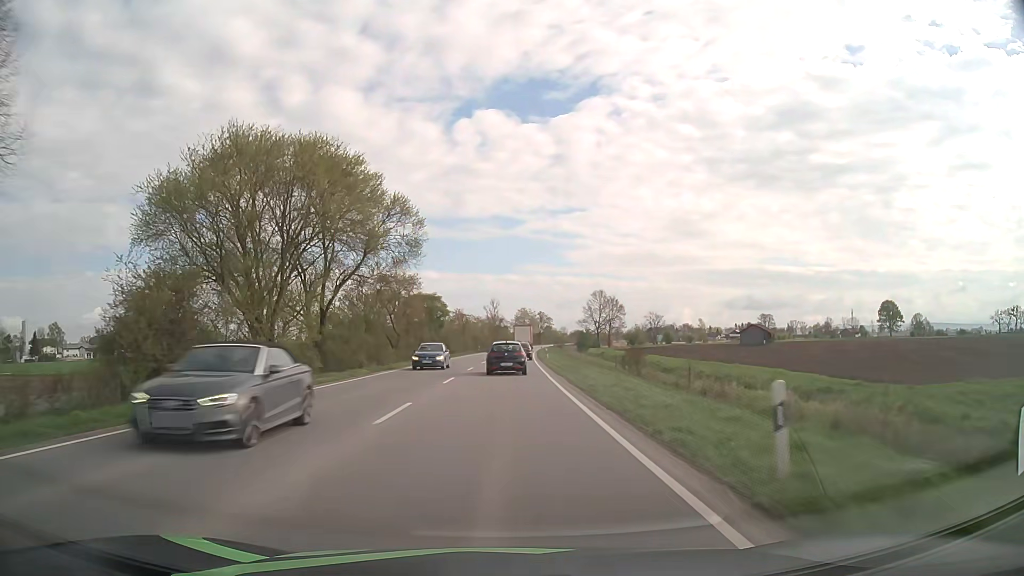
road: primary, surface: asphalt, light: Day
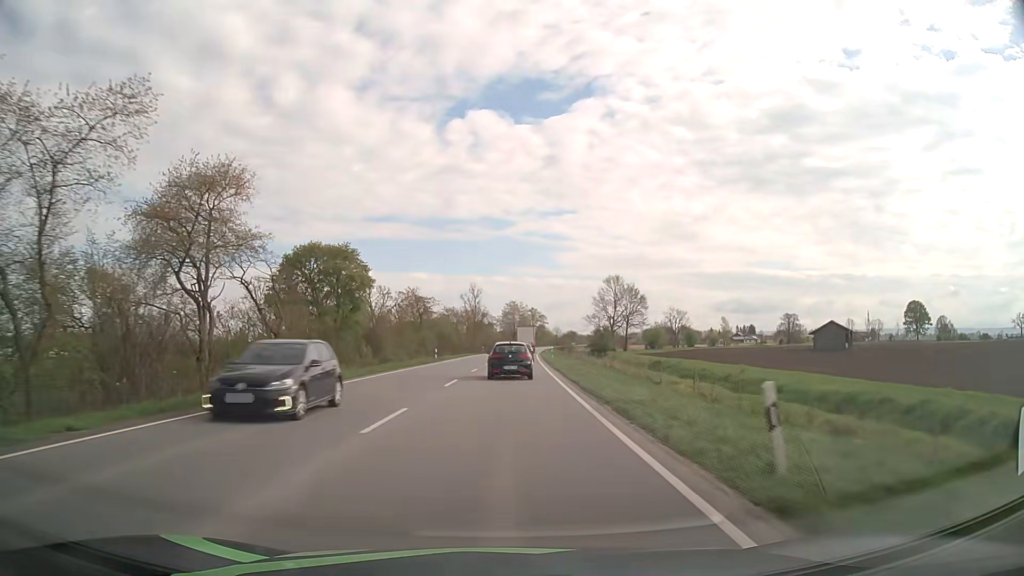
(+0.6, +49.2) m; +1°
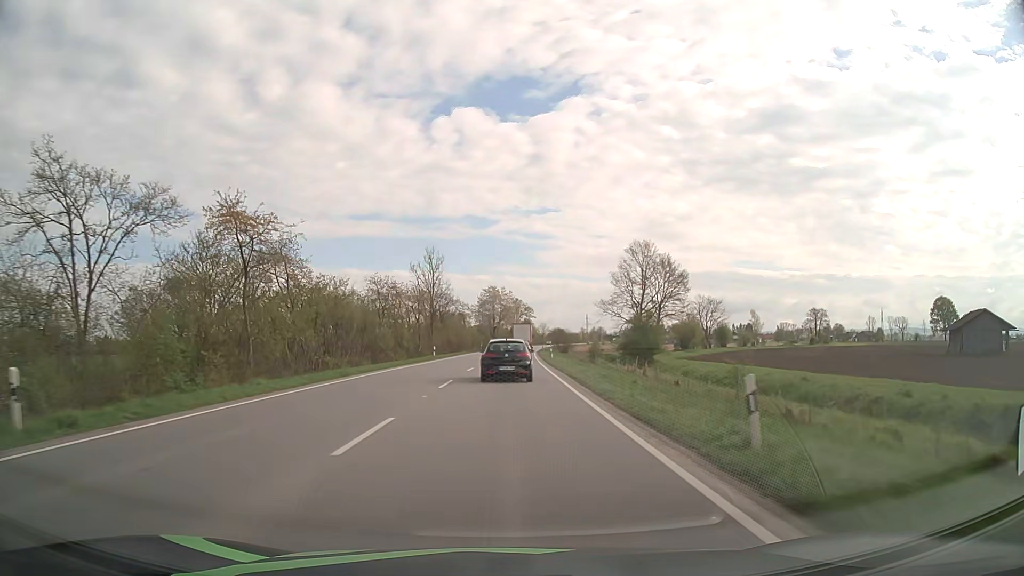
(+0.6, +49.3) m; +2°
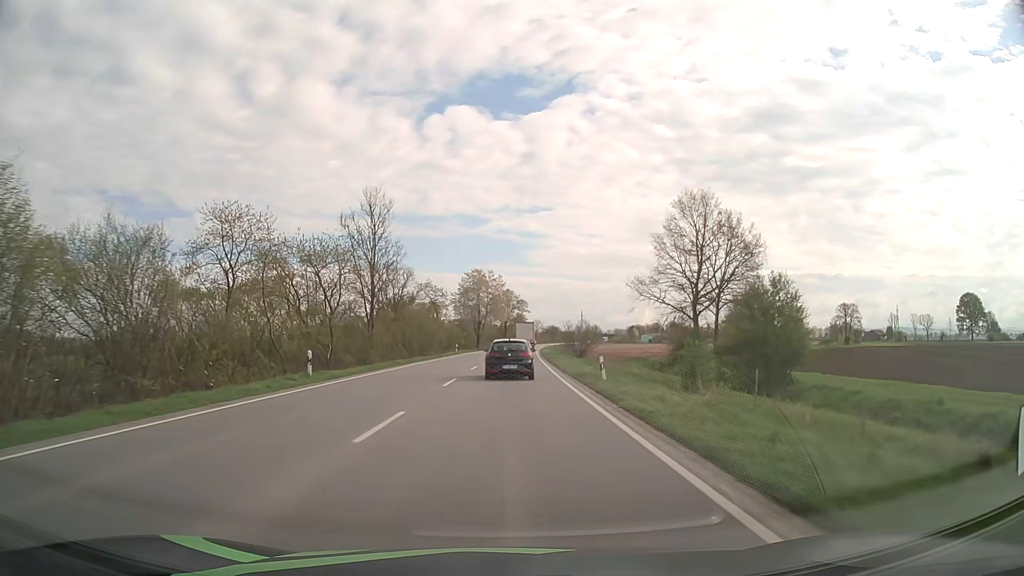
(+0.3, +34.7) m; +1°
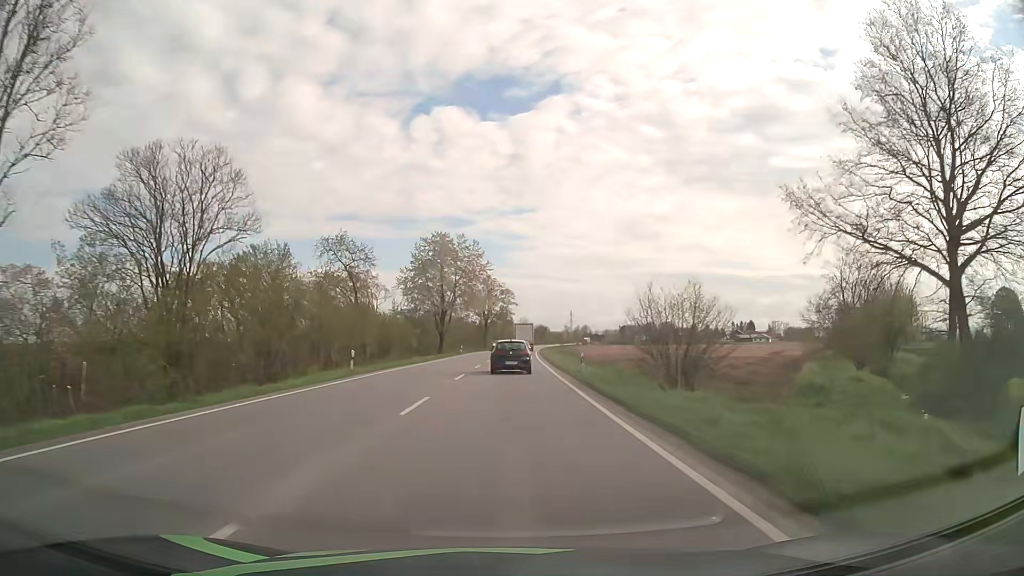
(+0.6, +44.1) m; +1°
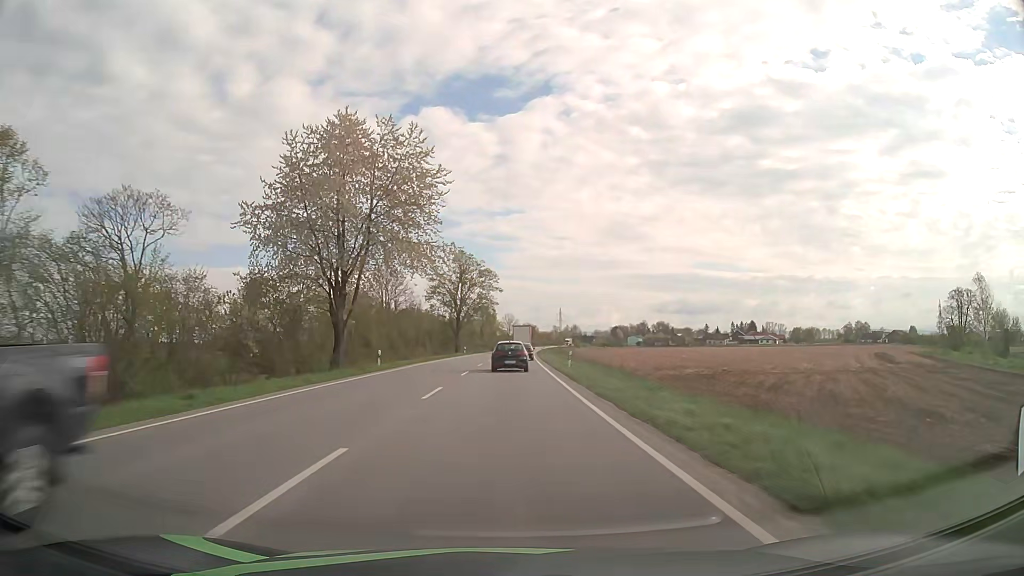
(+0.6, +43.8) m; +1°
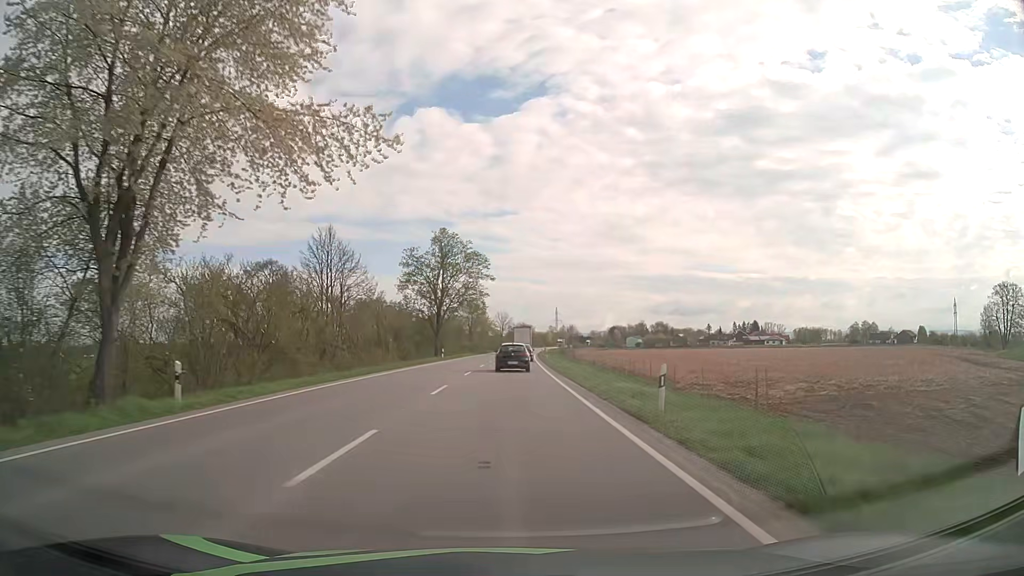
(+0.1, +22.1) m; +1°
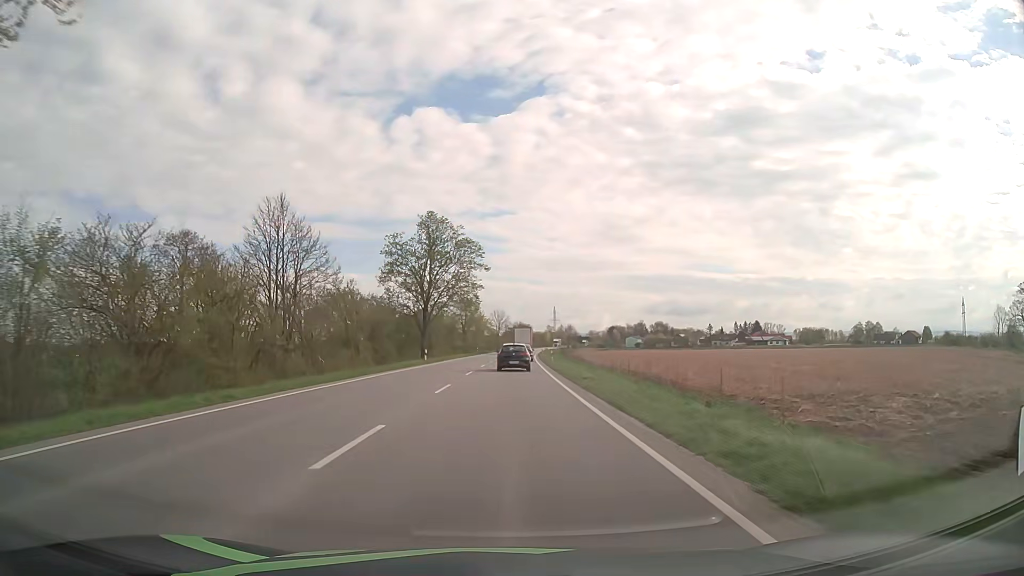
(0.0, +11.1) m; 0°
(0, +10) (0, +20) (0, +30) (0, +40) (+1, +50) (+1, +60) (+1, +70) (+2, +80) (+2, +90) (+3, +100) m
